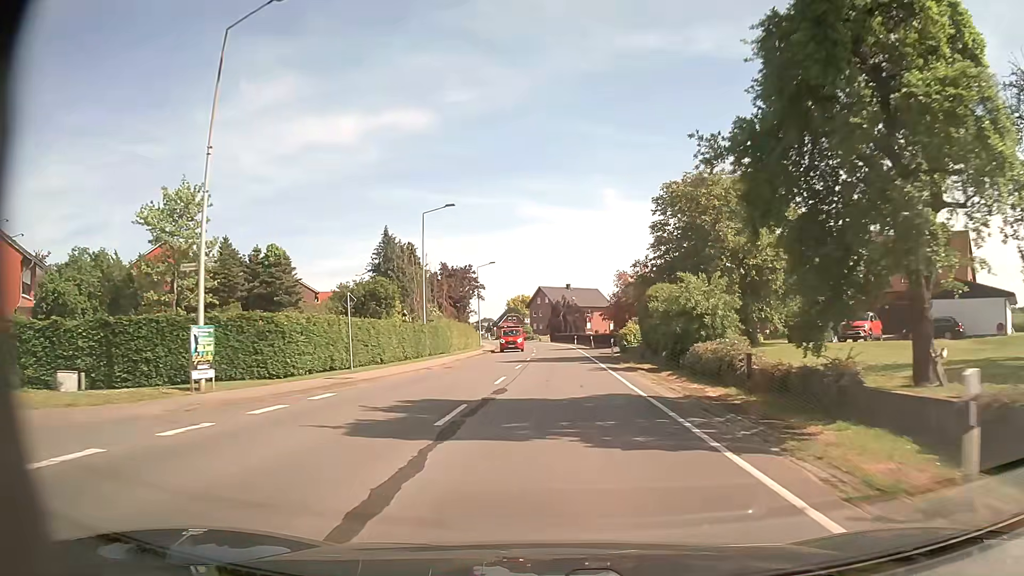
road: secondary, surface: asphalt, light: Day
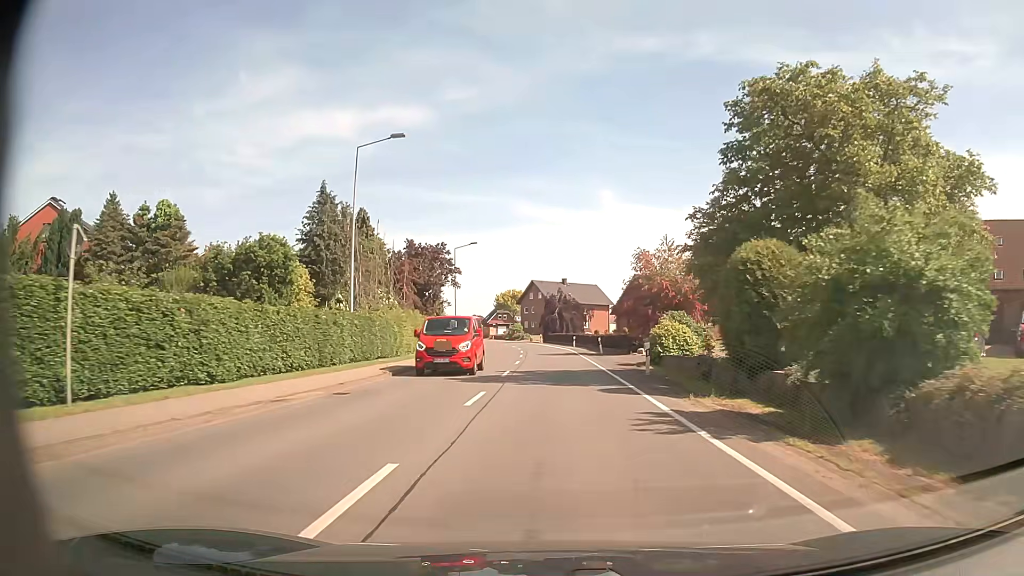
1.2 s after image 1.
(+0.1, +15.5) m; 0°
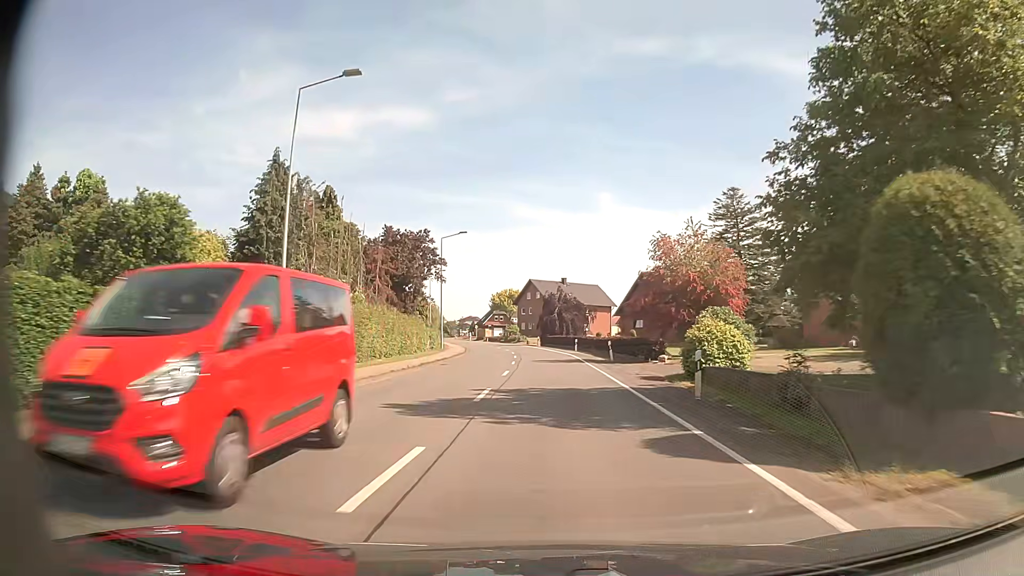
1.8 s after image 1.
(0.0, +7.8) m; 0°
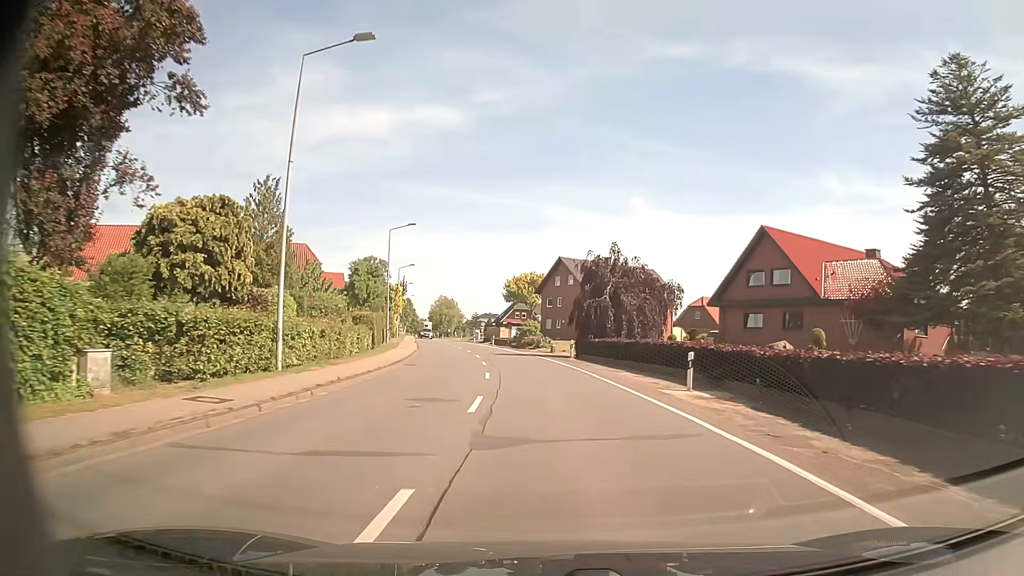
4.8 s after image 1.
(-0.3, +38.7) m; -2°
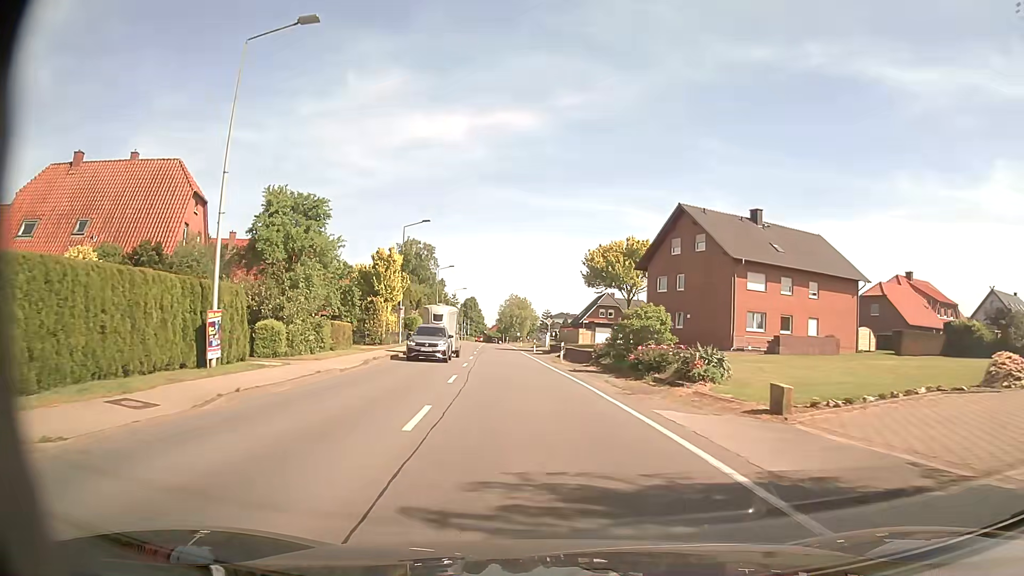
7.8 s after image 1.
(-1.8, +38.7) m; -6°
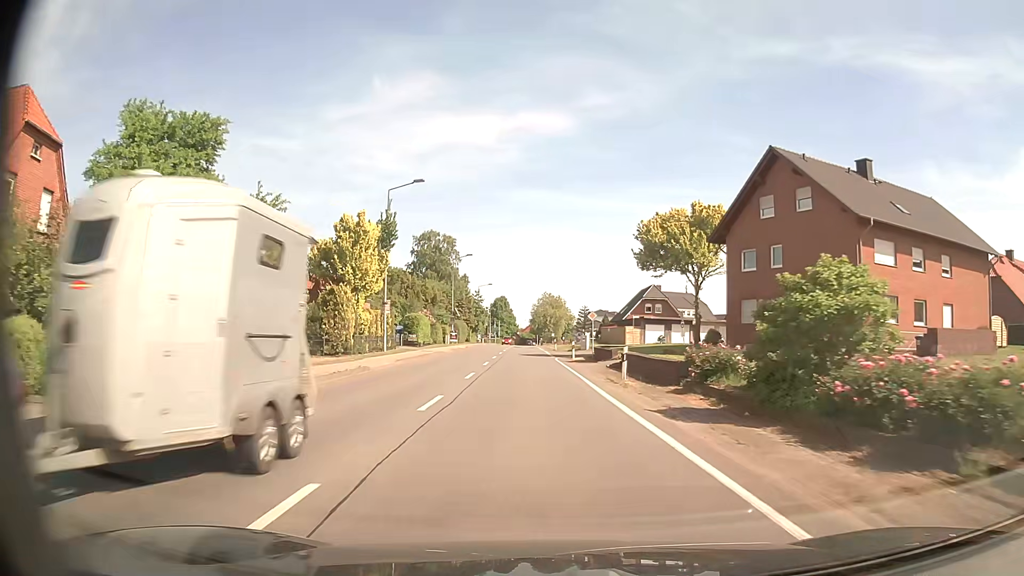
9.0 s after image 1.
(-0.4, +15.5) m; -3°
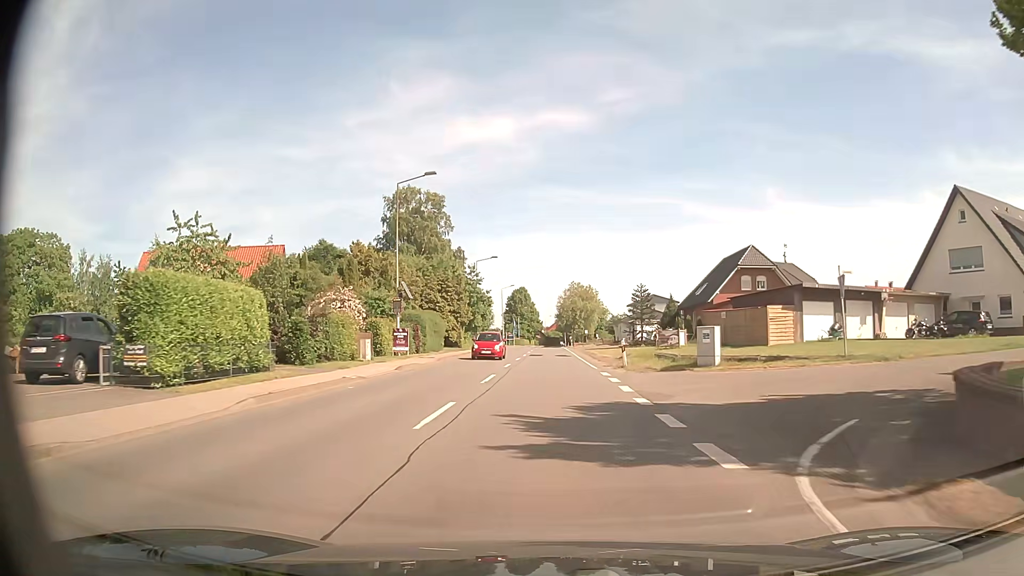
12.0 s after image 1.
(-1.3, +38.8) m; -3°
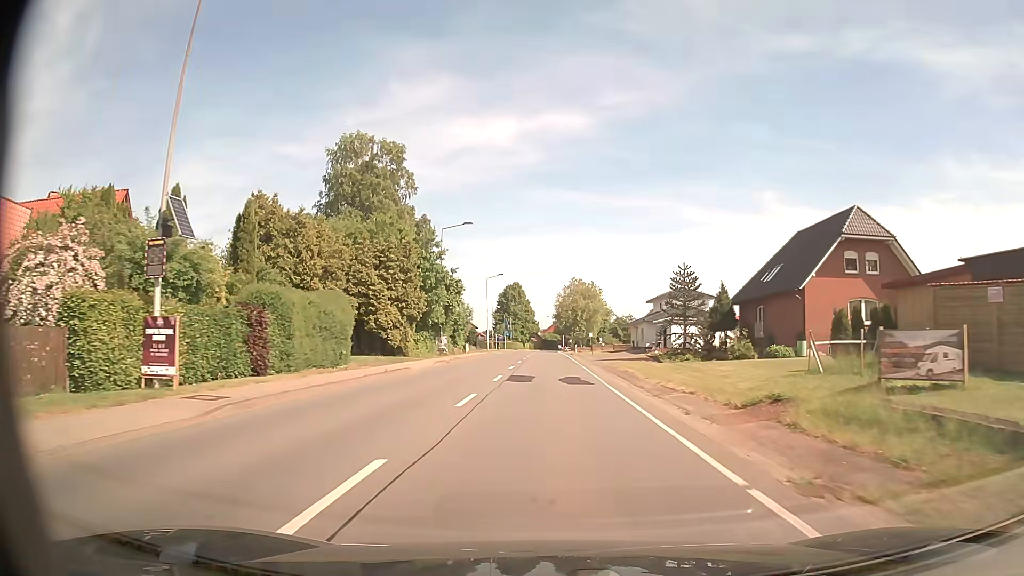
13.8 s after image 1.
(0.0, +23.3) m; 0°
(0, +10) (0, +20) (0, +30) (0, +40) (0, +50) (0, +60) (0, +70) (0, +80) (0, +90) (0, +100) m
